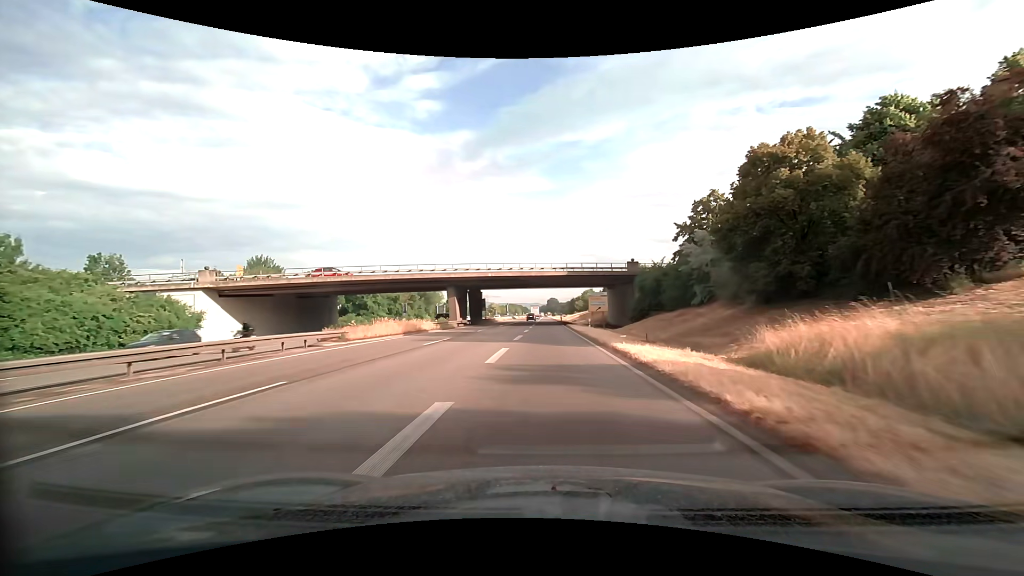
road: trunk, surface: asphalt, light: Day
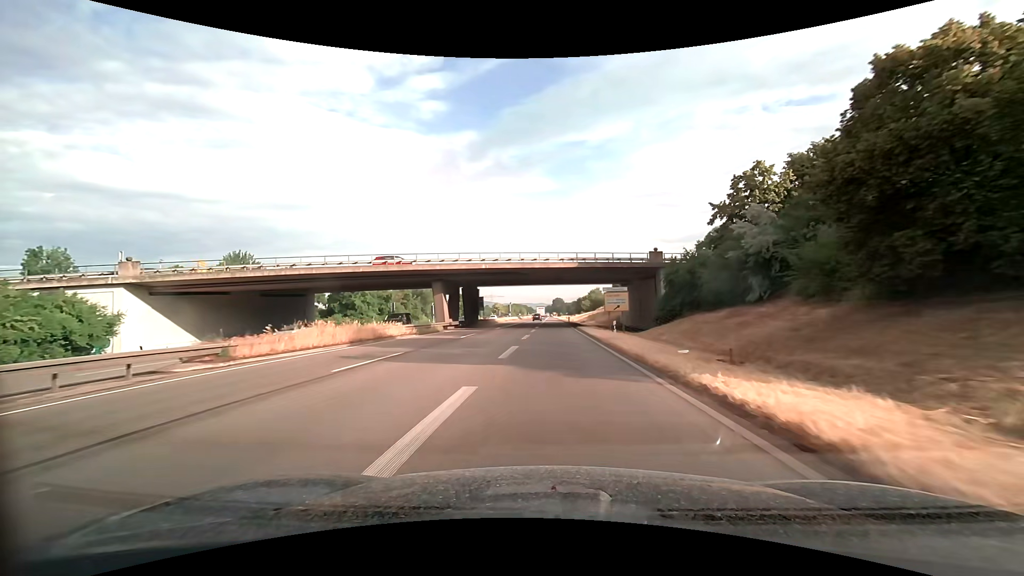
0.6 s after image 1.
(-0.1, +10.7) m; -1°
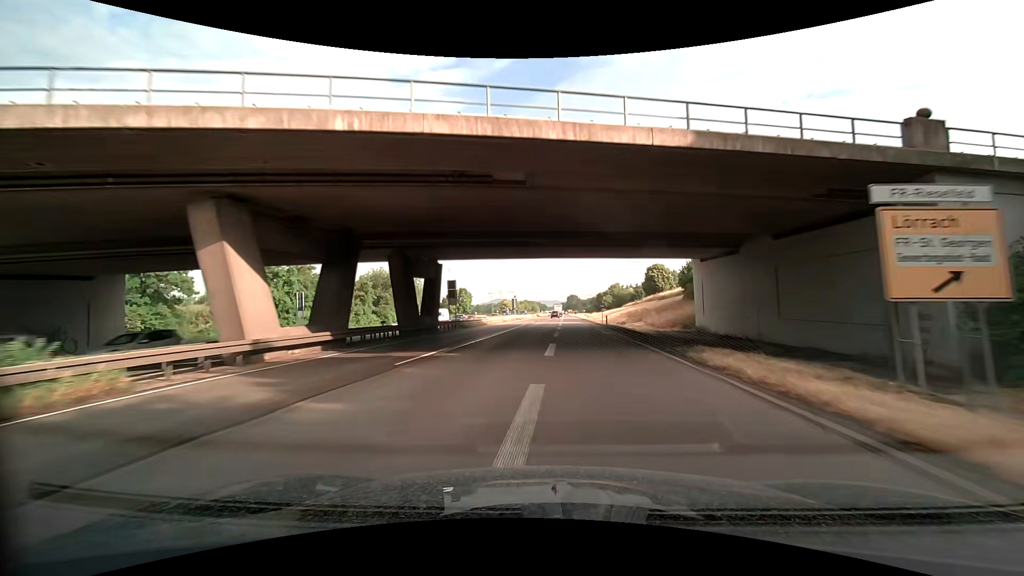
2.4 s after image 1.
(-0.5, +36.7) m; -2°
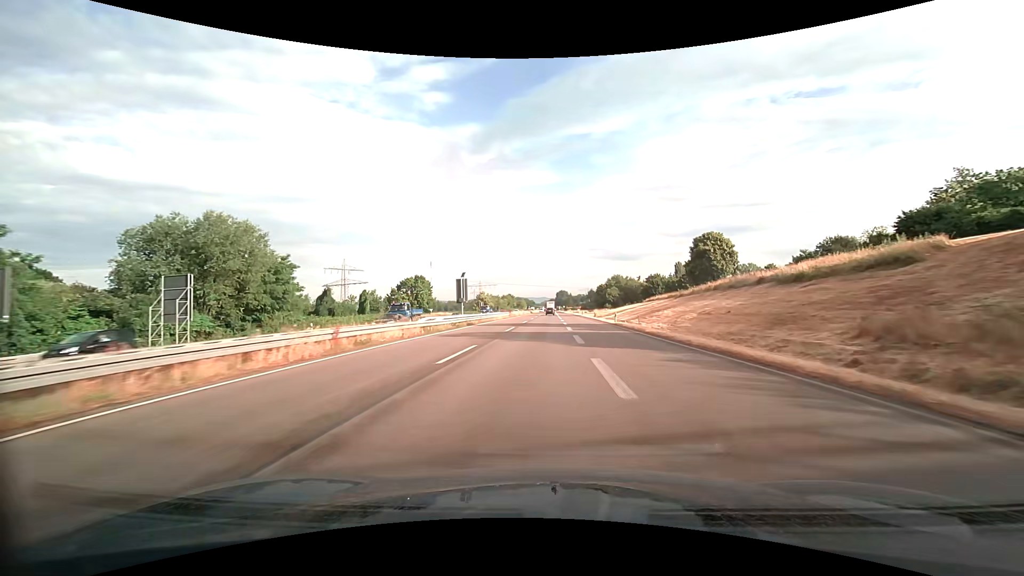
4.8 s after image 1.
(0.0, +56.3) m; +1°
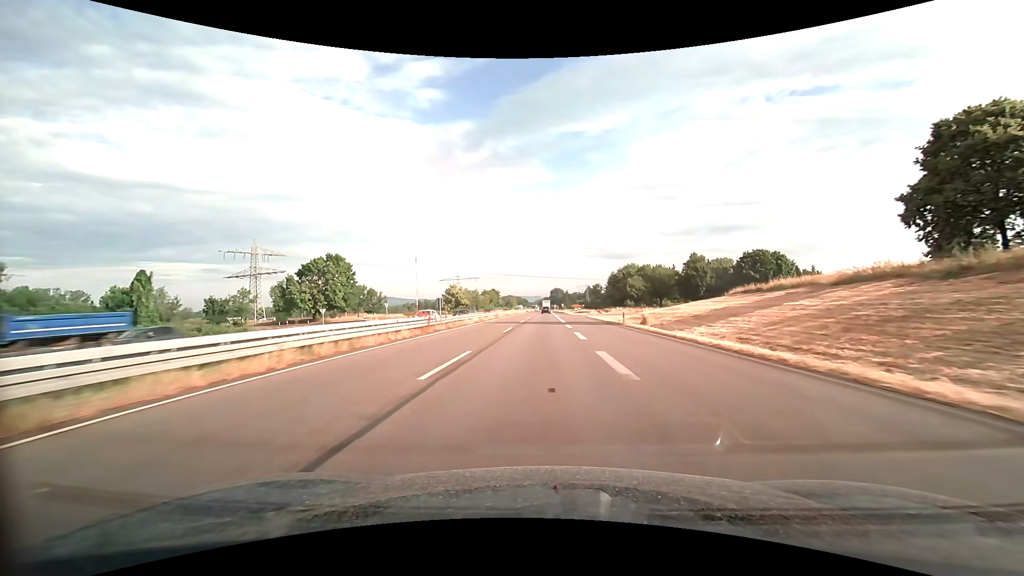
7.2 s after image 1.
(+0.9, +58.3) m; +1°
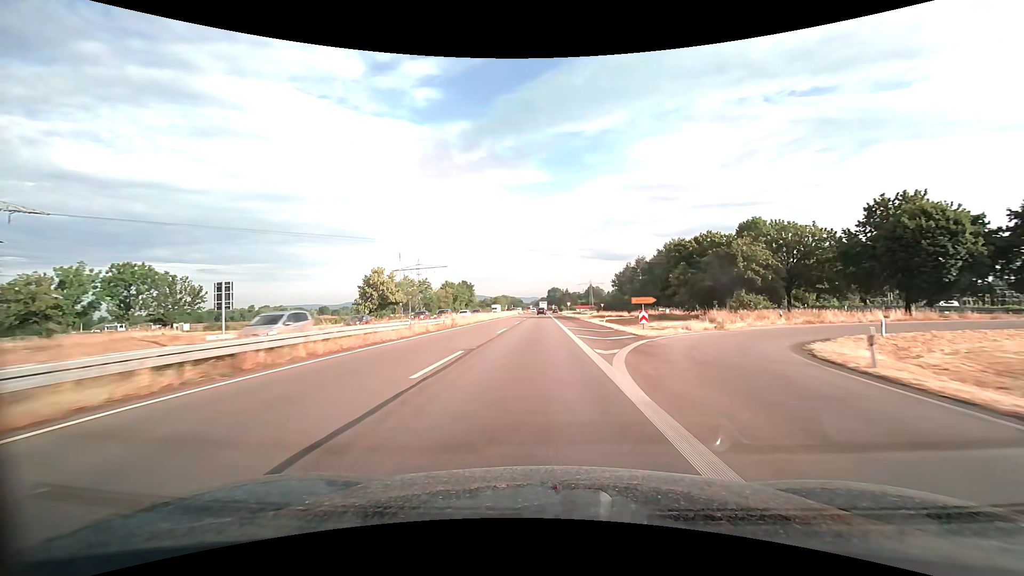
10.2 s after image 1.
(+0.4, +73.5) m; 0°
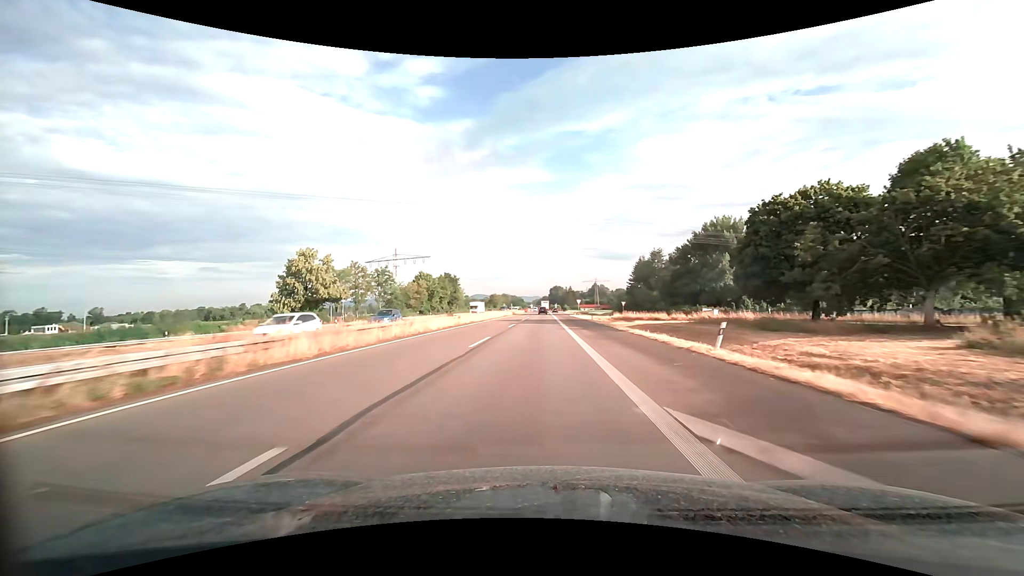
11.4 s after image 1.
(-0.1, +29.4) m; 0°
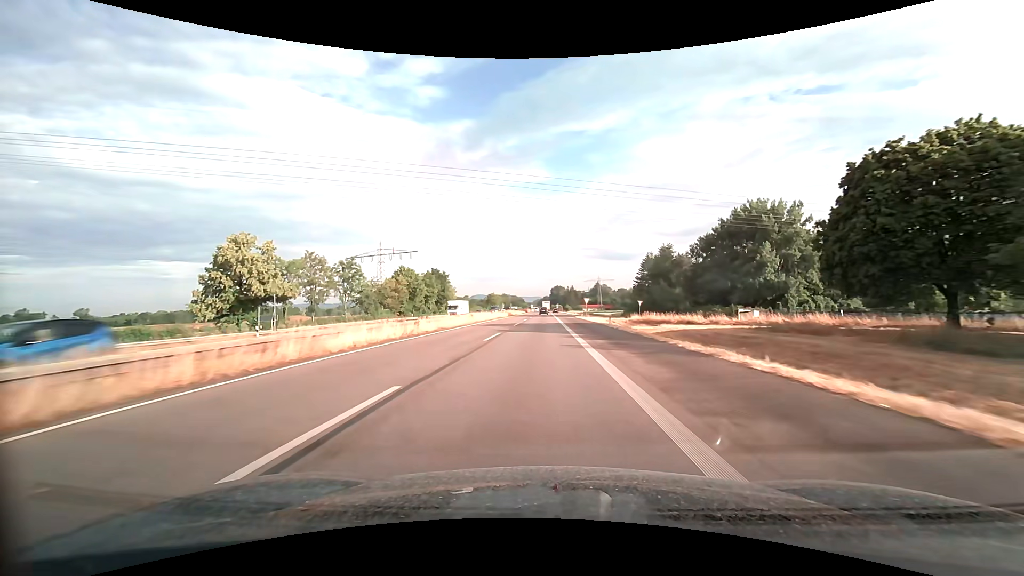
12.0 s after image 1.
(0.0, +14.7) m; 0°
(0, +10) (0, +20) (0, +30) (0, +40) (0, +50) (0, +60) (0, +70) (0, +80) (0, +90) (0, +100) m
